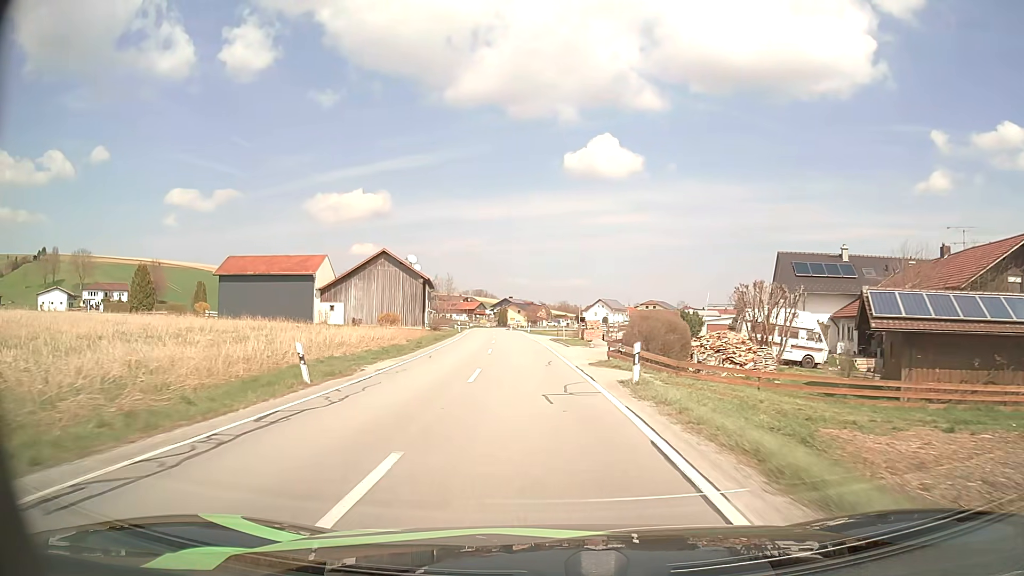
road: secondary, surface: asphalt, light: Day
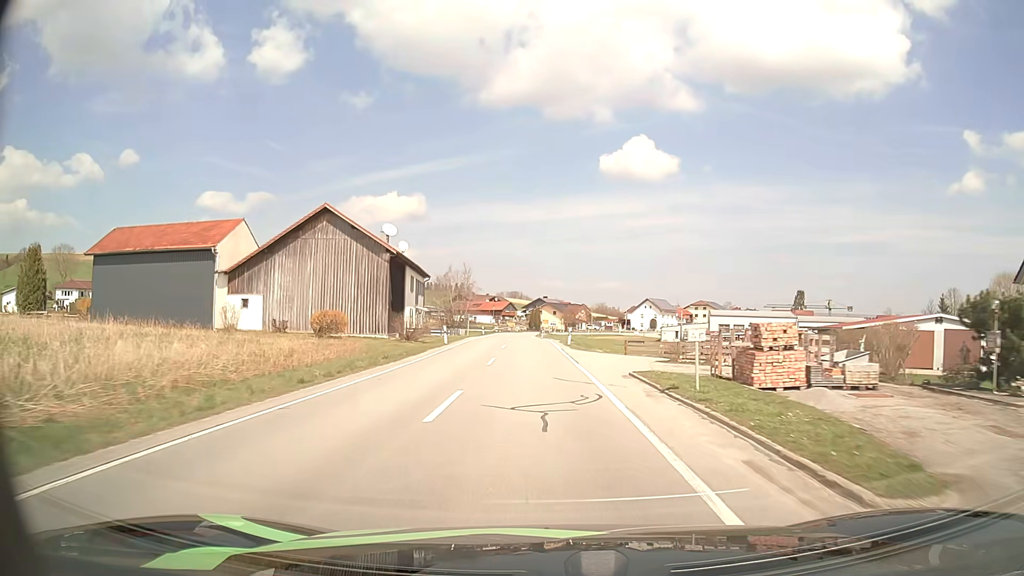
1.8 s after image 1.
(-1.1, +29.9) m; -3°
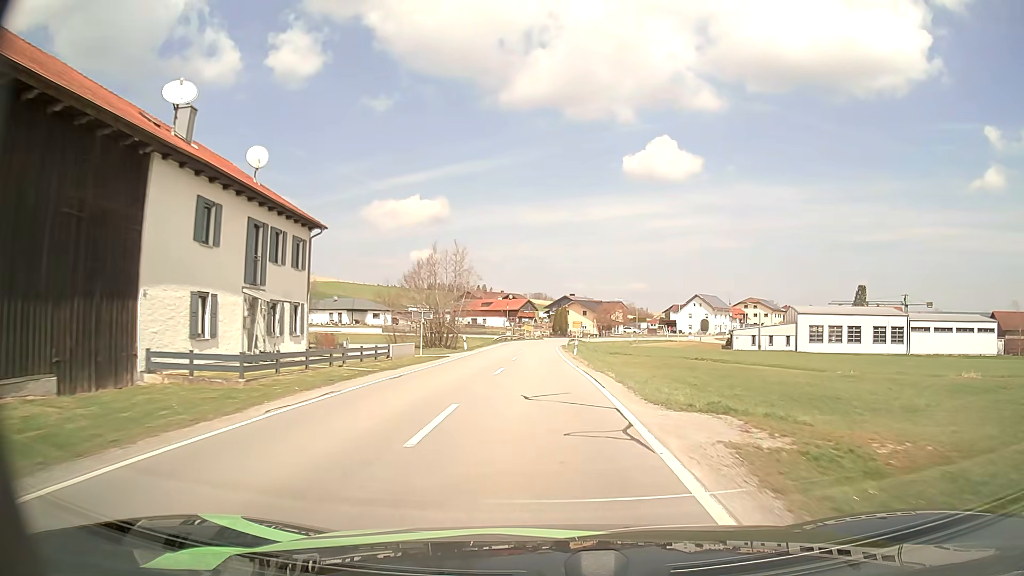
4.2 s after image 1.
(-0.7, +37.3) m; -2°
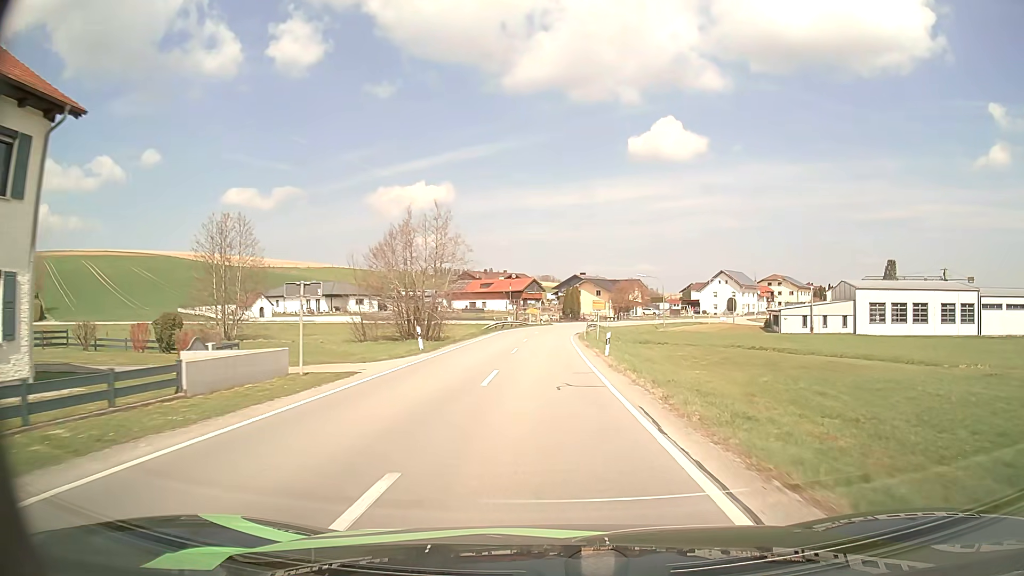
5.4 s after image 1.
(0.0, +17.8) m; 0°
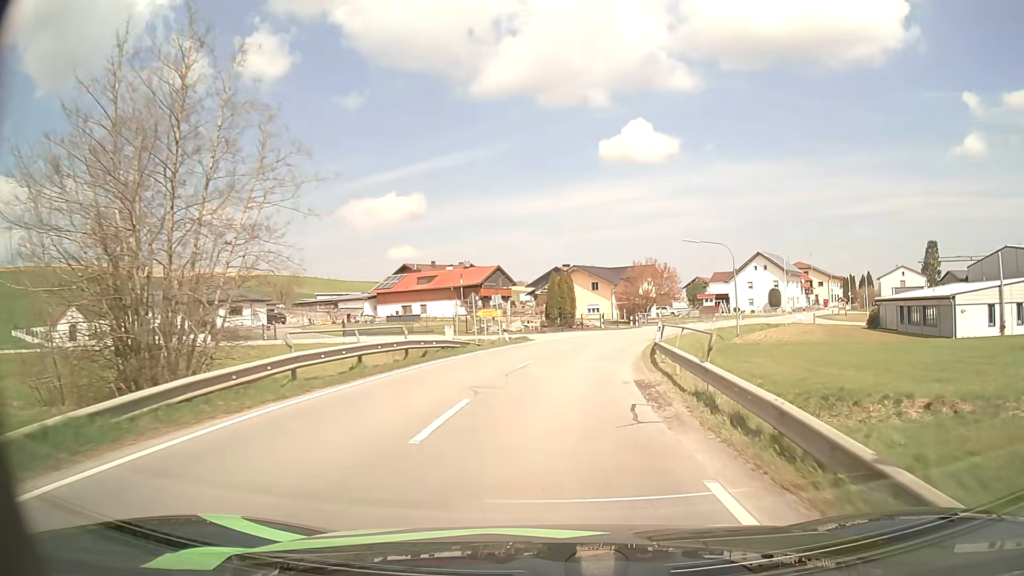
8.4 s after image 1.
(-0.2, +42.3) m; +2°
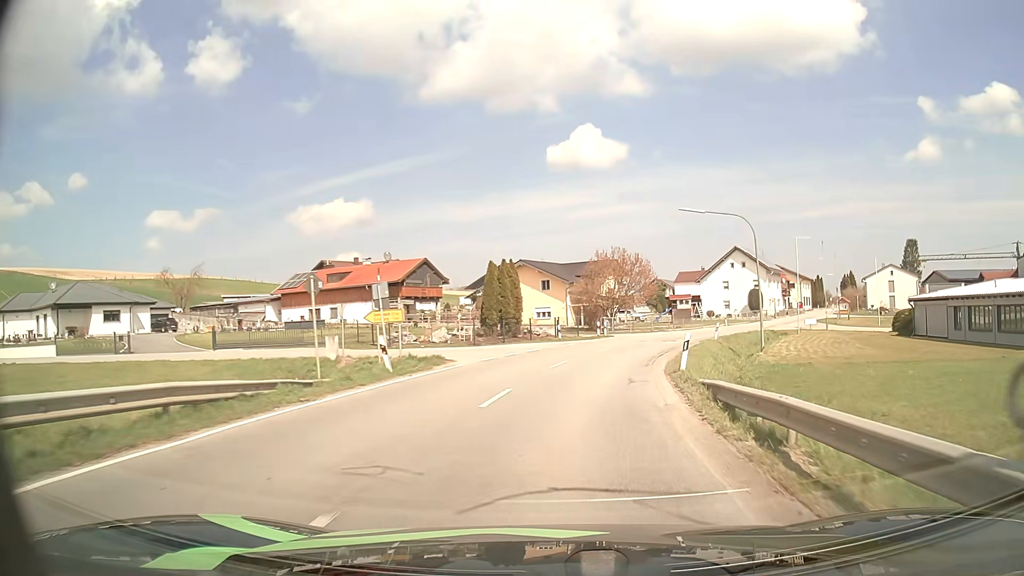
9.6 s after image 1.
(+0.5, +16.0) m; +4°
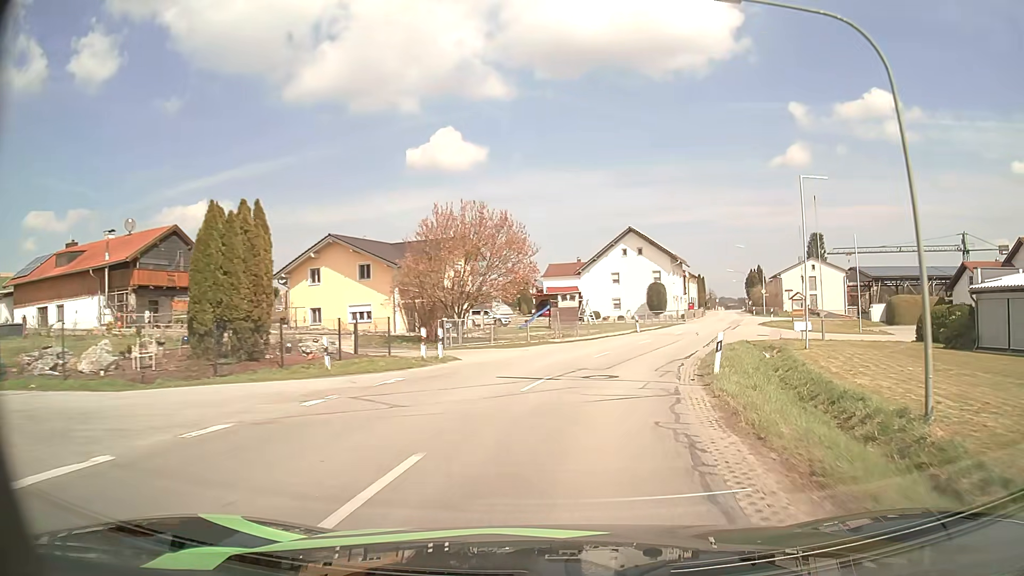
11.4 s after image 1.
(+2.3, +23.8) m; +11°
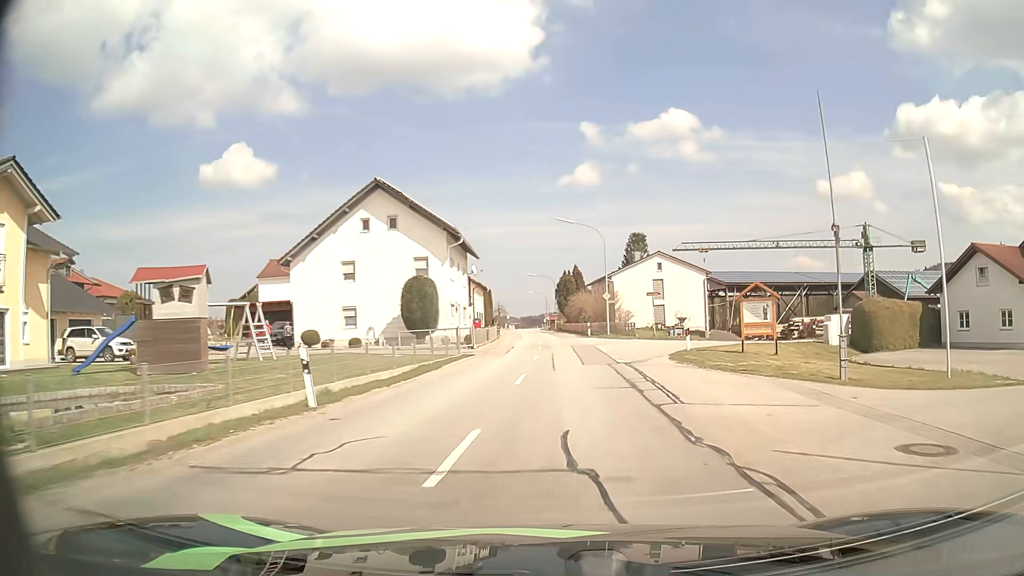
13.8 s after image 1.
(+6.3, +32.3) m; +19°
(0, +10) (+1, +20) (+1, +30) (+1, +40) (+1, +50) (+1, +60) (0, +70) (0, +80) (-1, +90) (-1, +100) m
